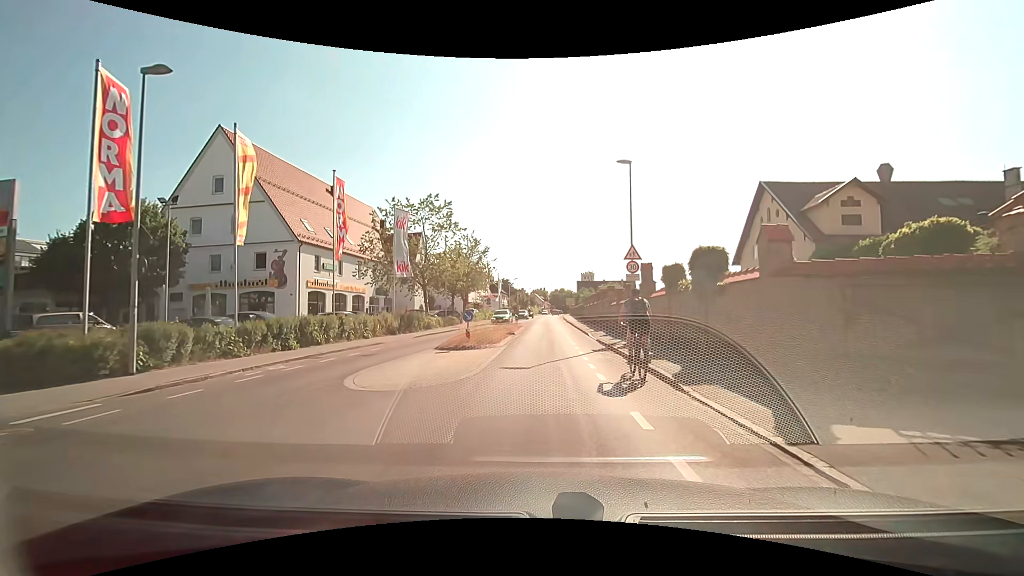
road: secondary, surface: asphalt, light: Day
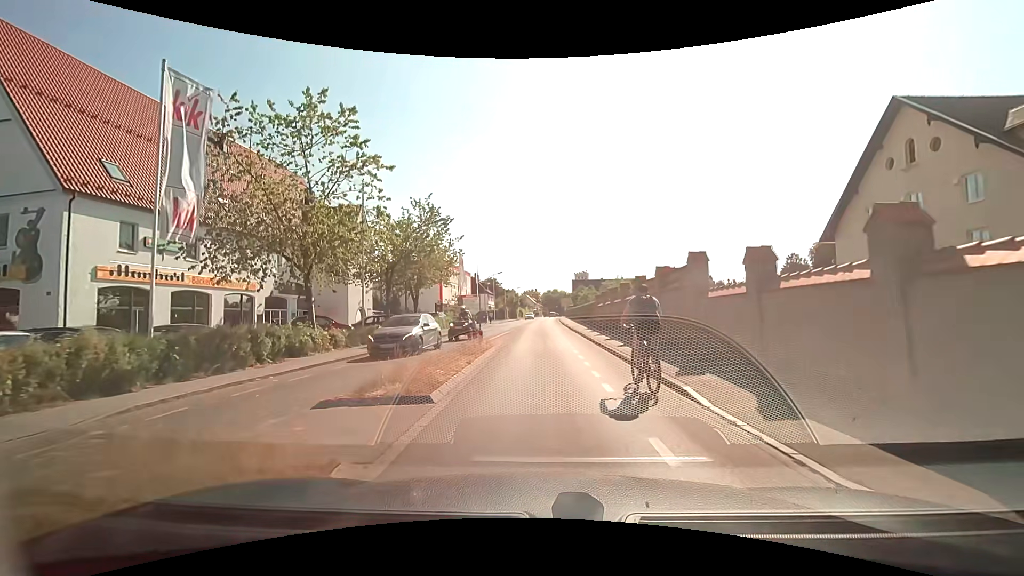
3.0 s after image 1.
(-0.2, +19.5) m; +1°
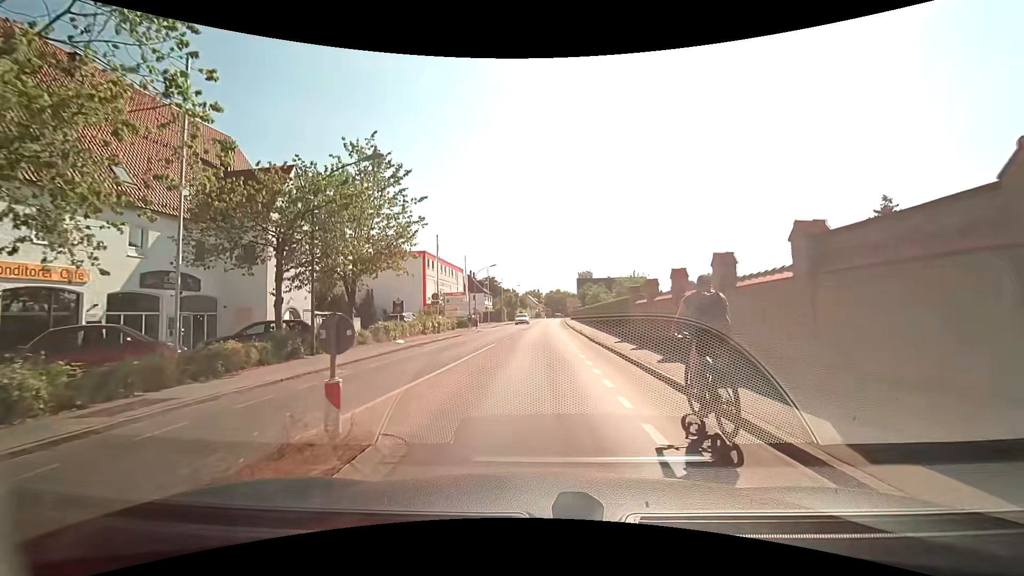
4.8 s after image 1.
(+0.4, +13.4) m; +1°
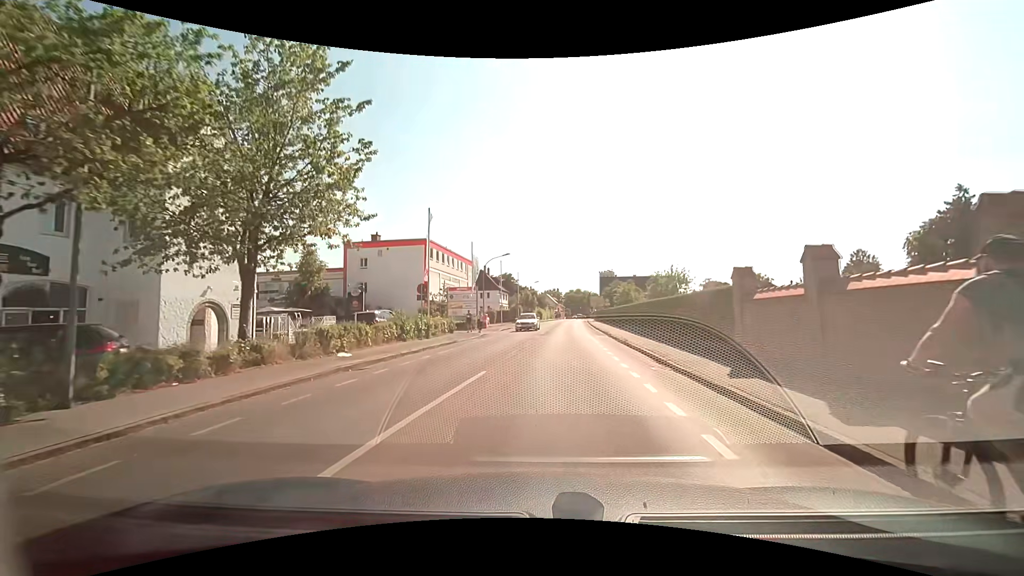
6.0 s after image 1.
(+0.1, +10.5) m; +1°
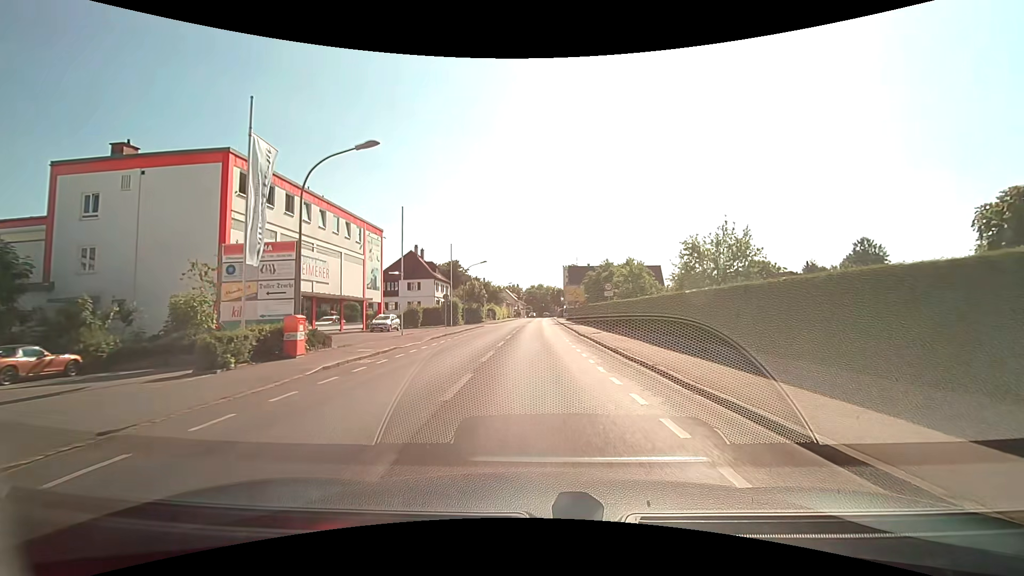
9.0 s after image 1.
(-1.1, +31.8) m; -4°
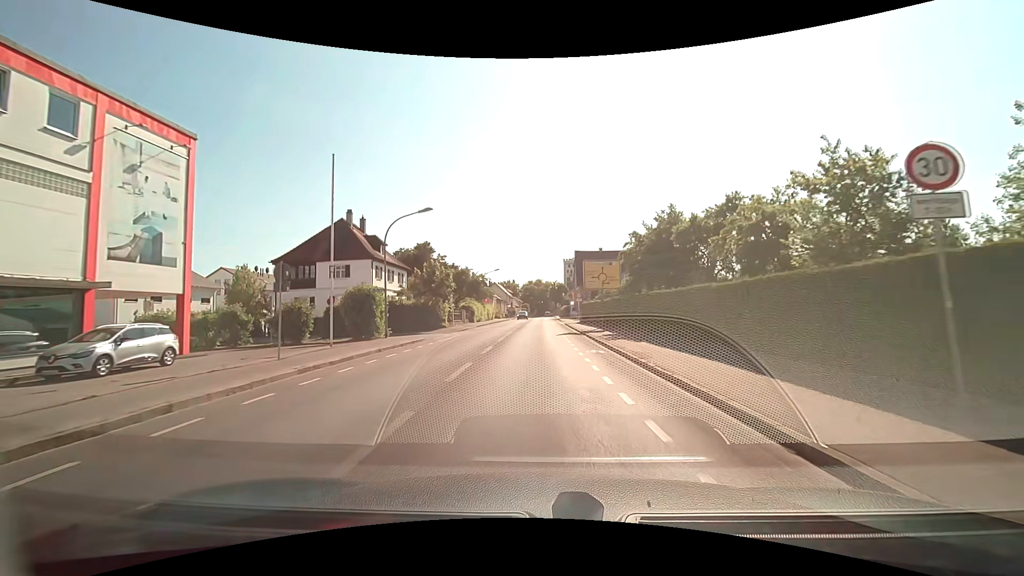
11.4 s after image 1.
(+0.2, +28.4) m; +1°
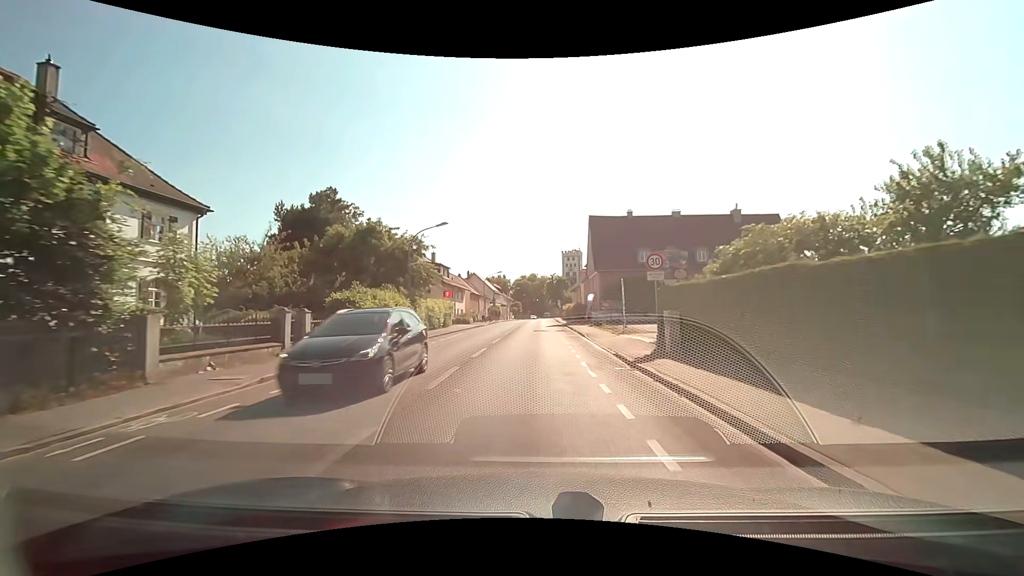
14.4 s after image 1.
(-0.8, +36.9) m; -1°
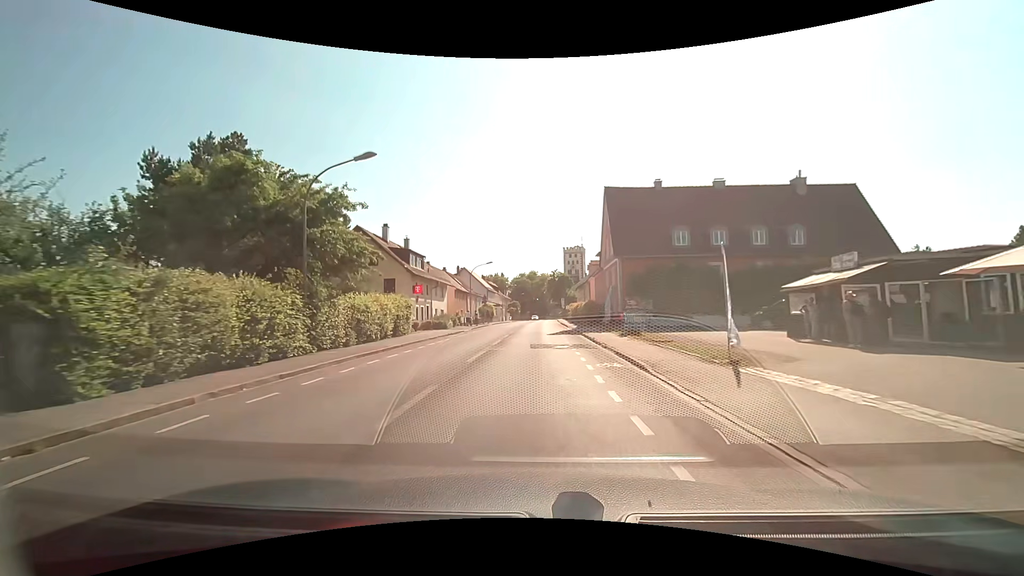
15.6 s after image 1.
(0.0, +14.9) m; +1°
(0, +10) (+1, +20) (+1, +30) (+1, +40) (+1, +50) (+1, +60) (+1, +70) (+1, +80) (+1, +90) (+1, +100) m
